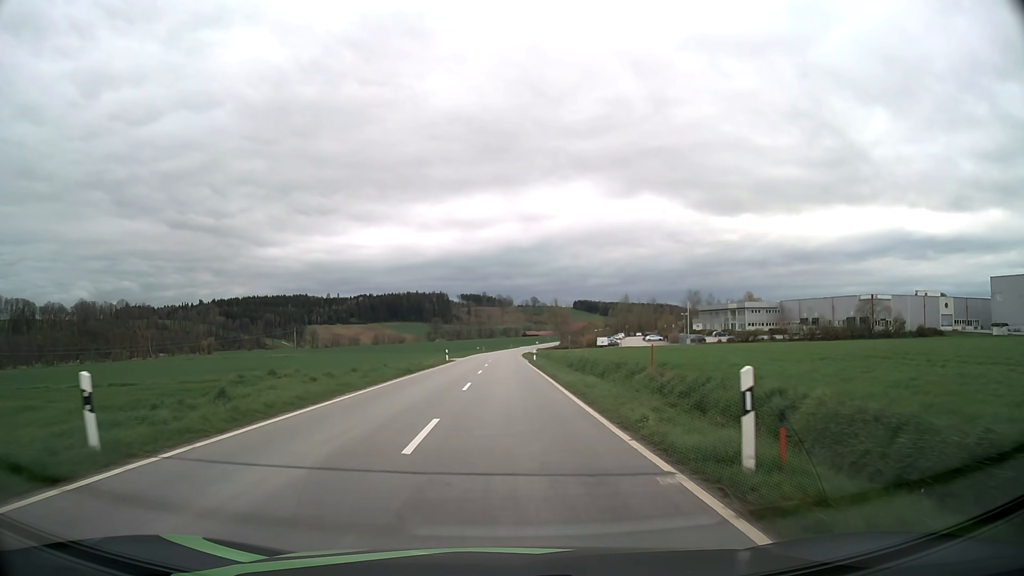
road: tertiary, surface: asphalt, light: Day
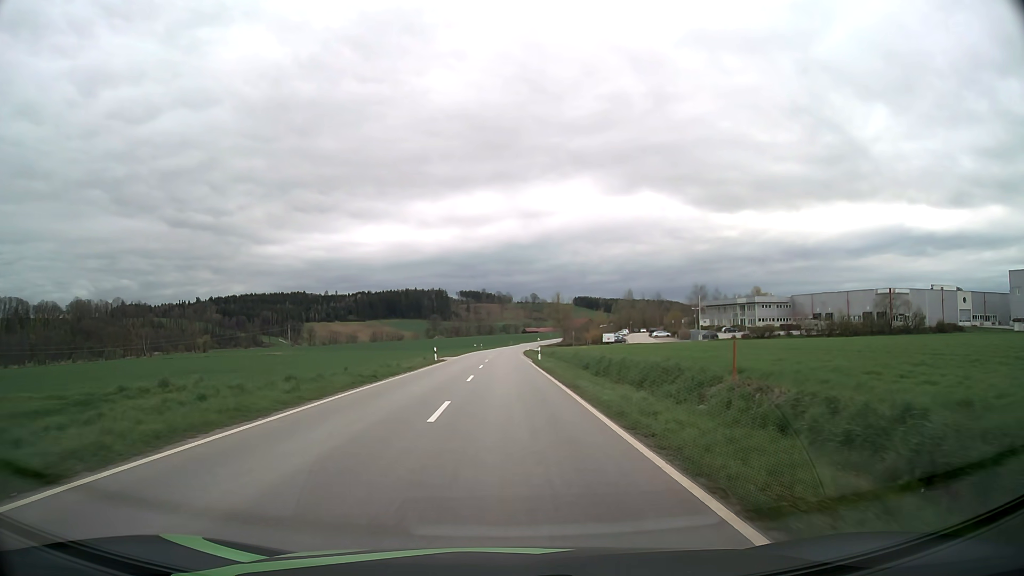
(0.0, +8.9) m; 0°
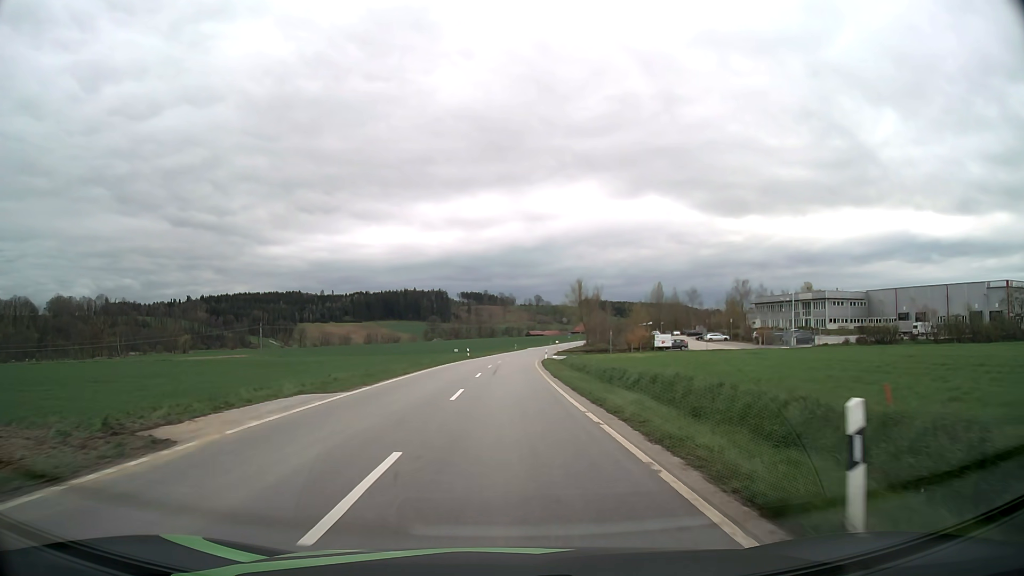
(-0.1, +43.2) m; 0°
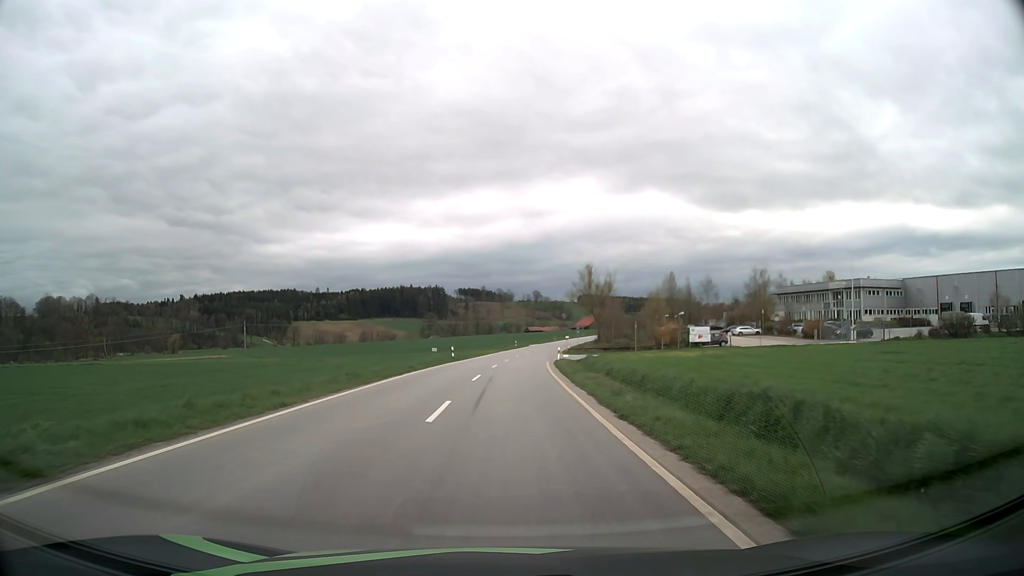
(0.0, +17.2) m; 0°
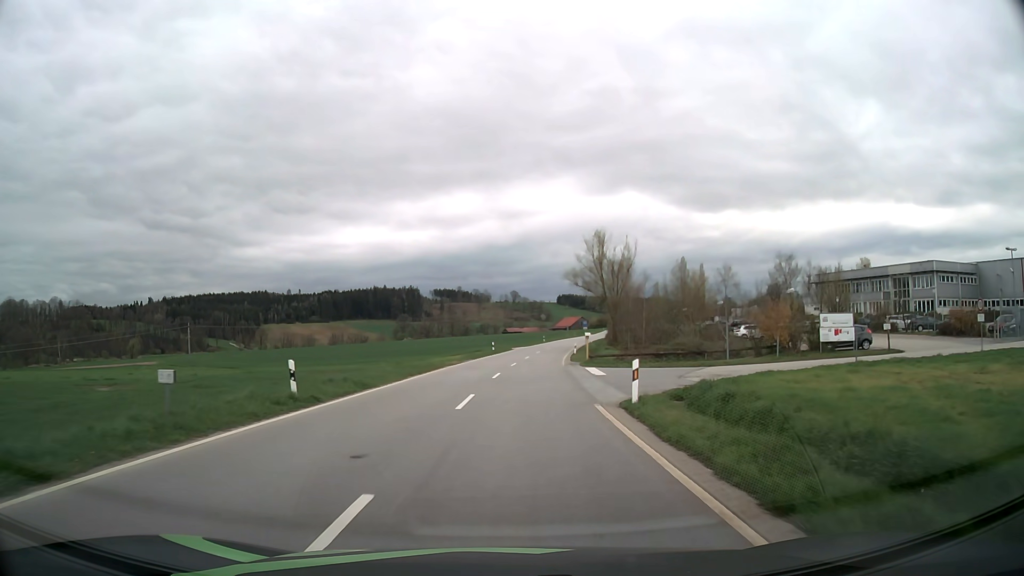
(+0.4, +33.4) m; +2°
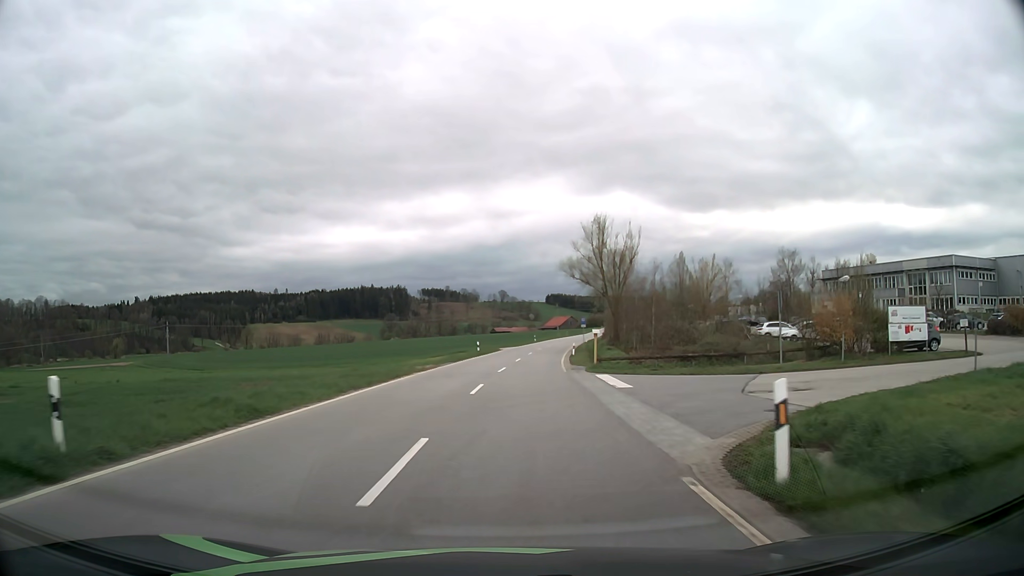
(+0.1, +8.4) m; +1°
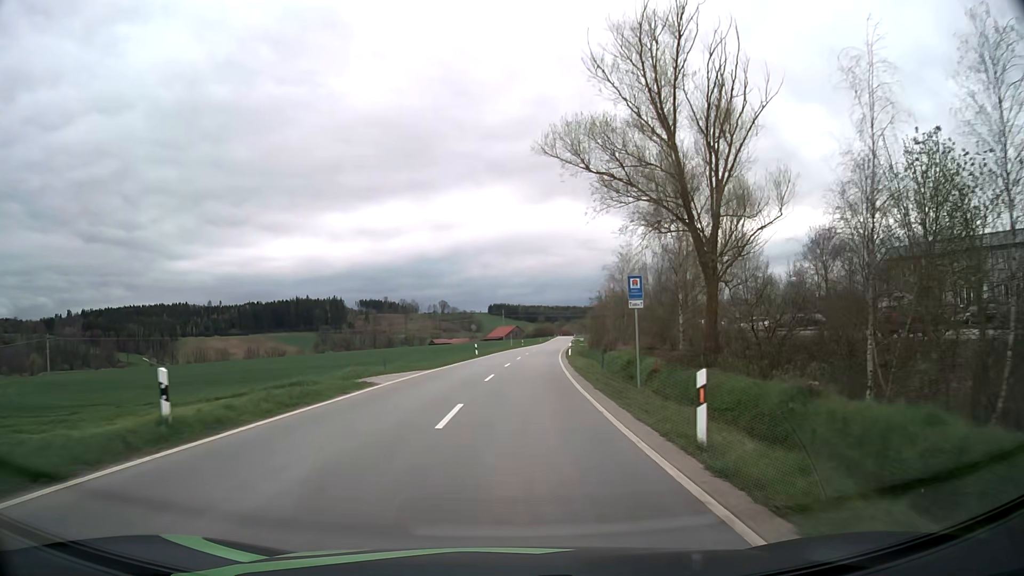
(+1.8, +43.1) m; +5°
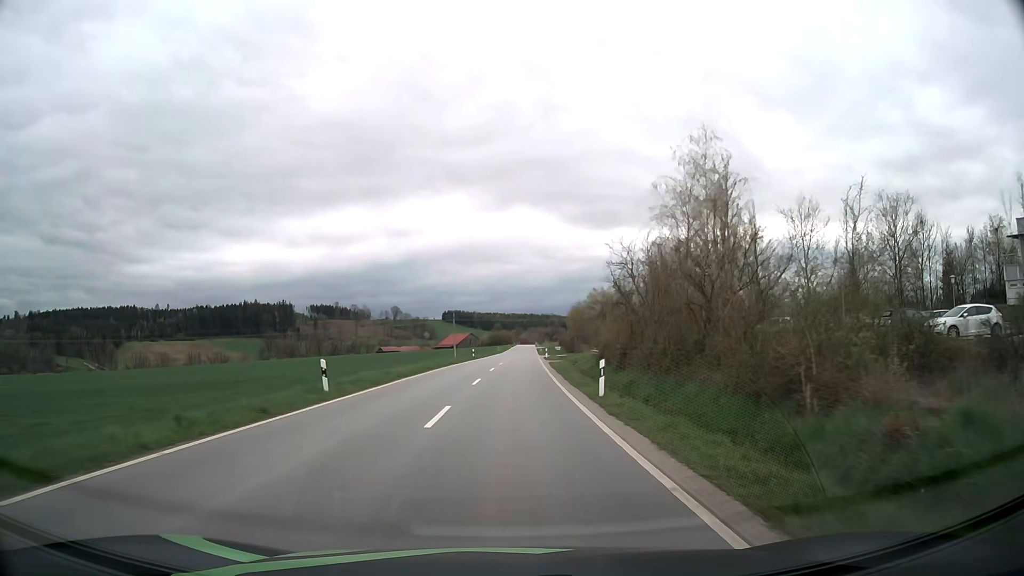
(+1.2, +35.4) m; +4°
(0, +10) (0, +20) (+1, +30) (+1, +40) (+1, +50) (+2, +60) (+2, +70) (+2, +80) (+3, +90) (+3, +100) m
